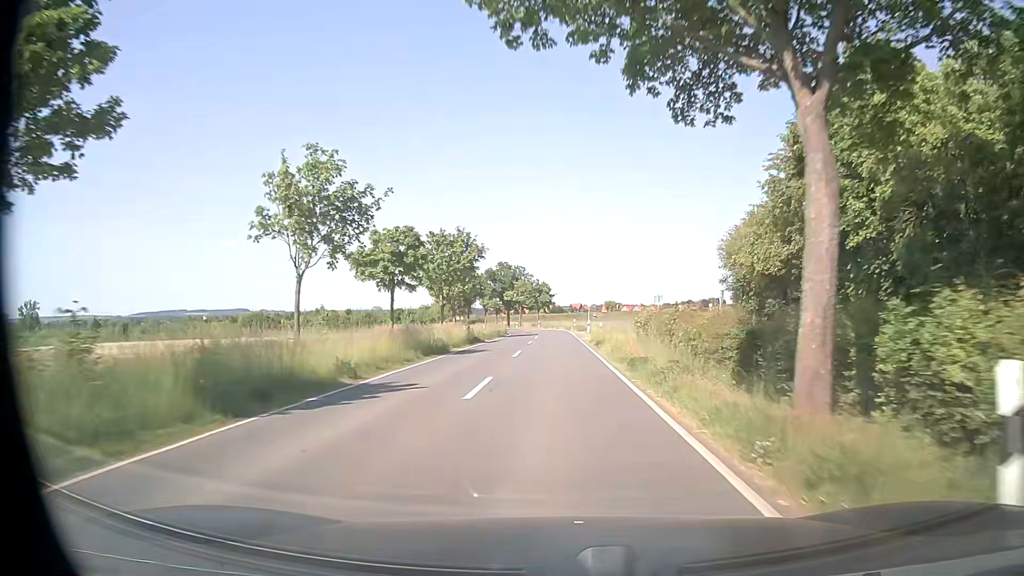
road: tertiary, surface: asphalt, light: Day
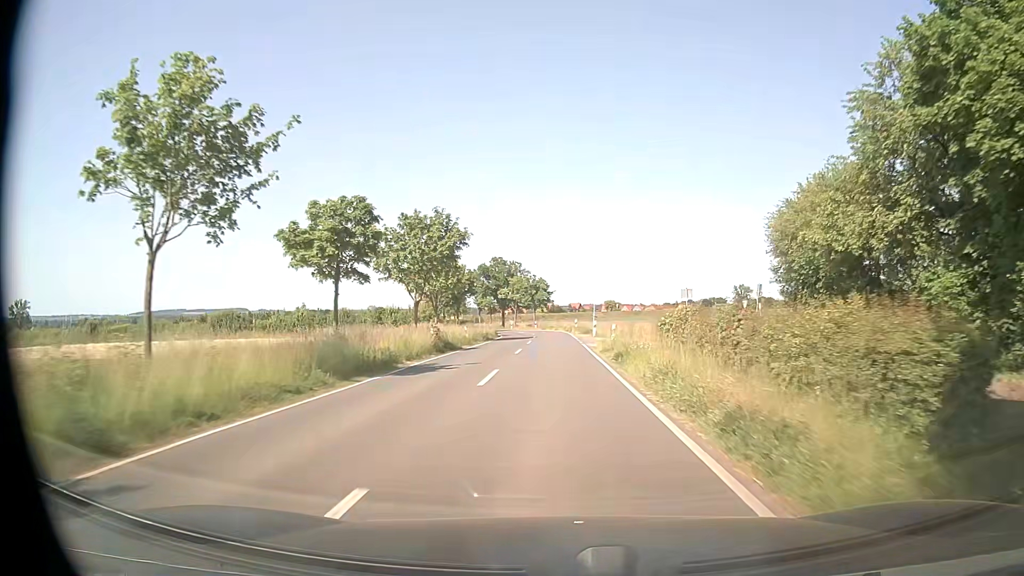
(0.0, +9.9) m; 0°
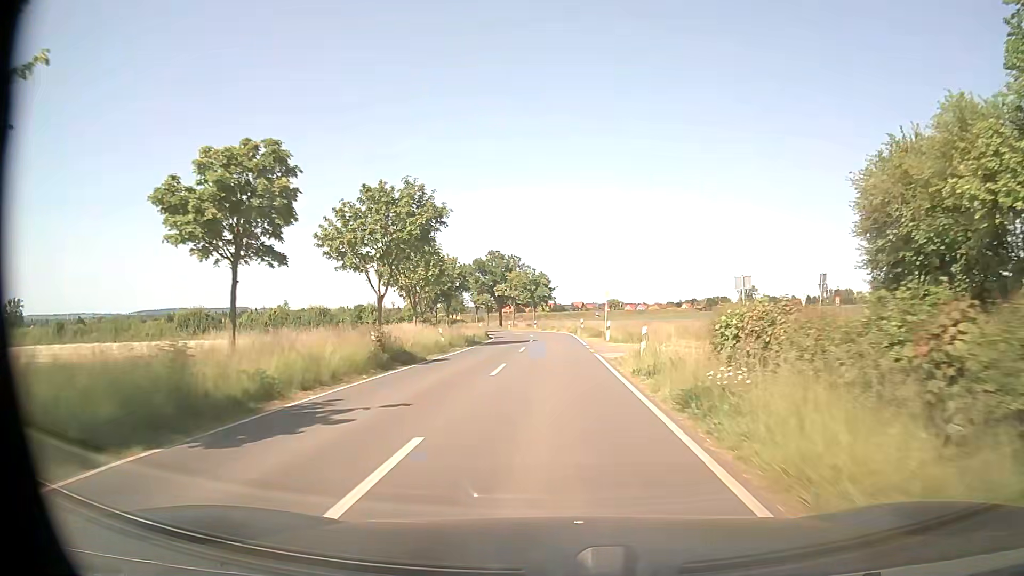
(0.0, +9.9) m; 0°
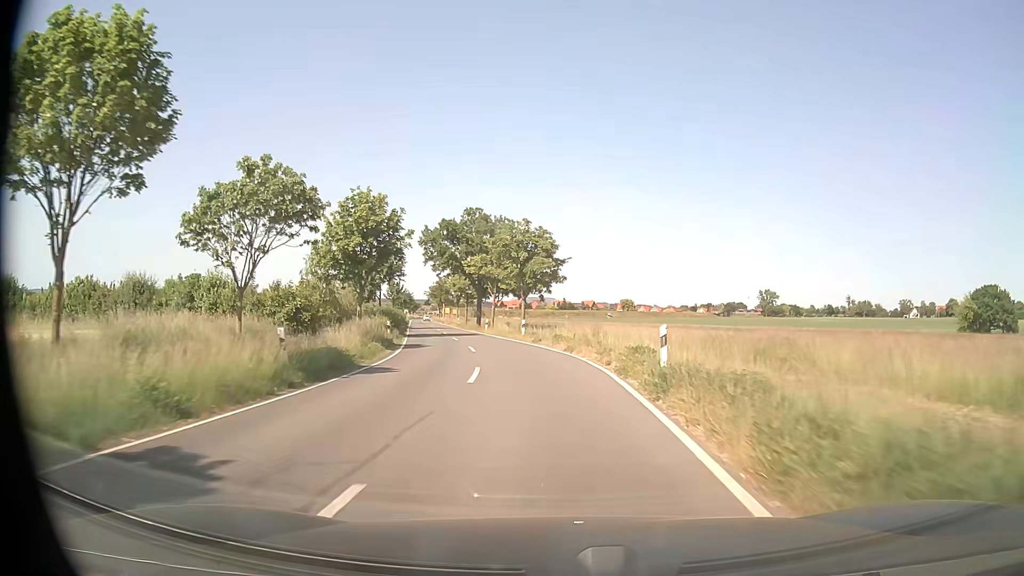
(-0.3, +38.7) m; -1°
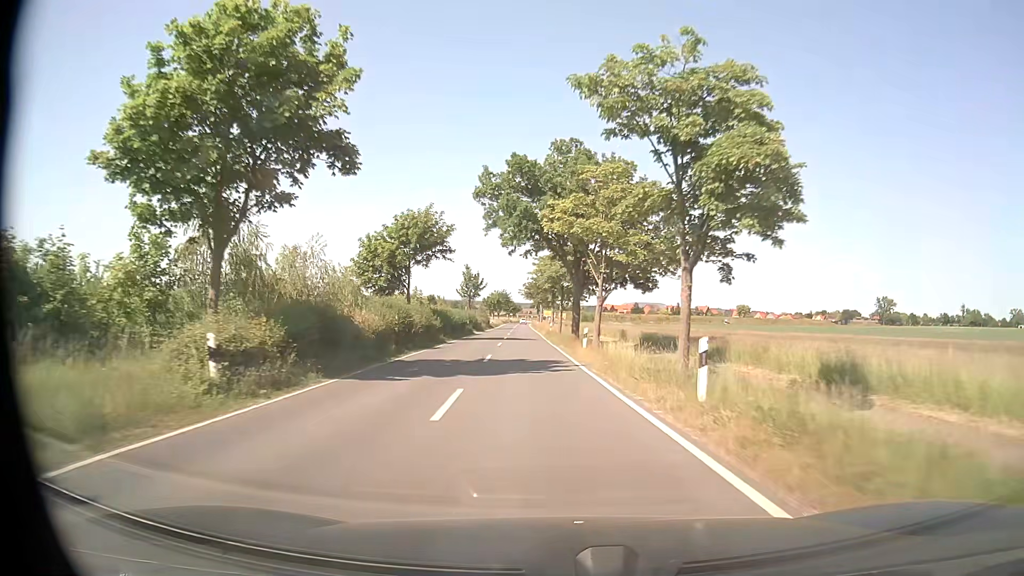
(-2.4, +29.0) m; -9°
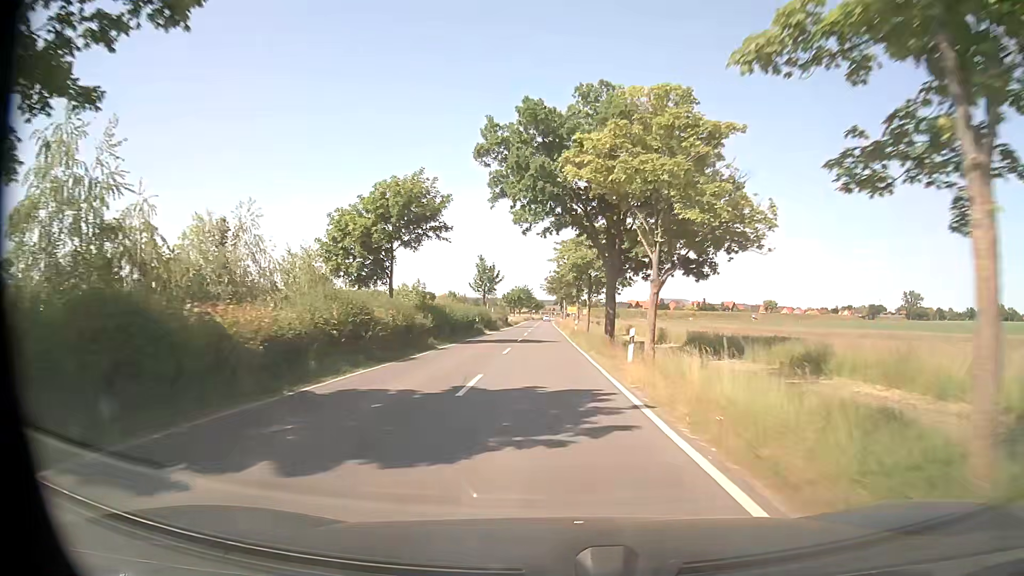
(-0.2, +10.0) m; -2°
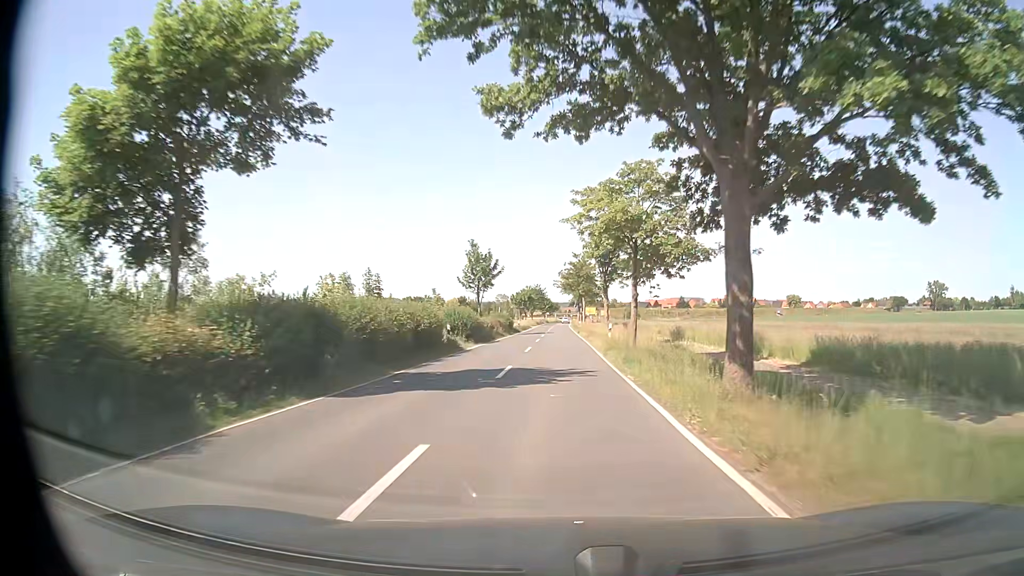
(-0.4, +20.5) m; -2°
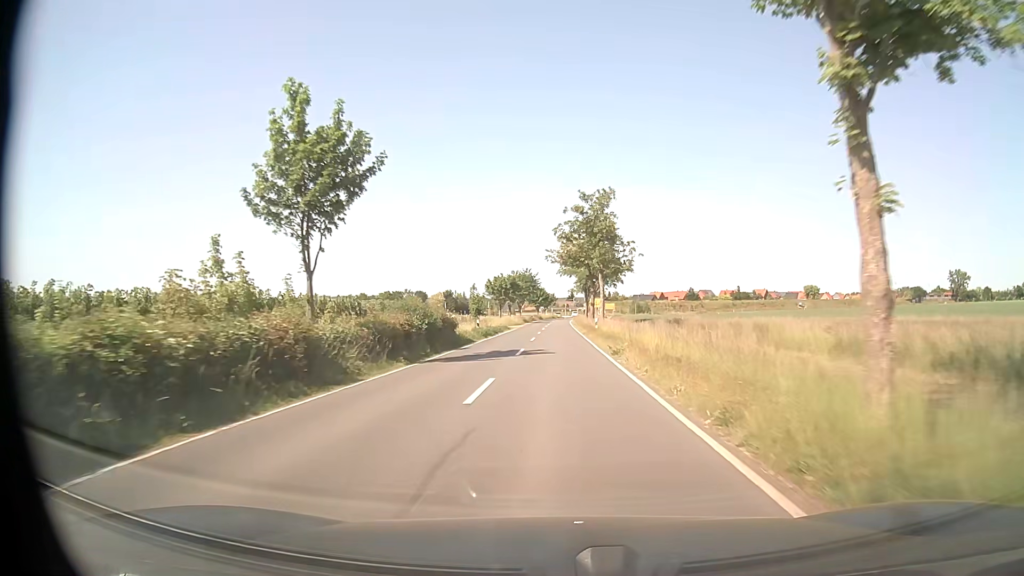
(+0.2, +42.0) m; 0°
(0, +10) (0, +20) (0, +30) (0, +40) (0, +50) (0, +60) (0, +70) (0, +80) (0, +90) (0, +100) m
